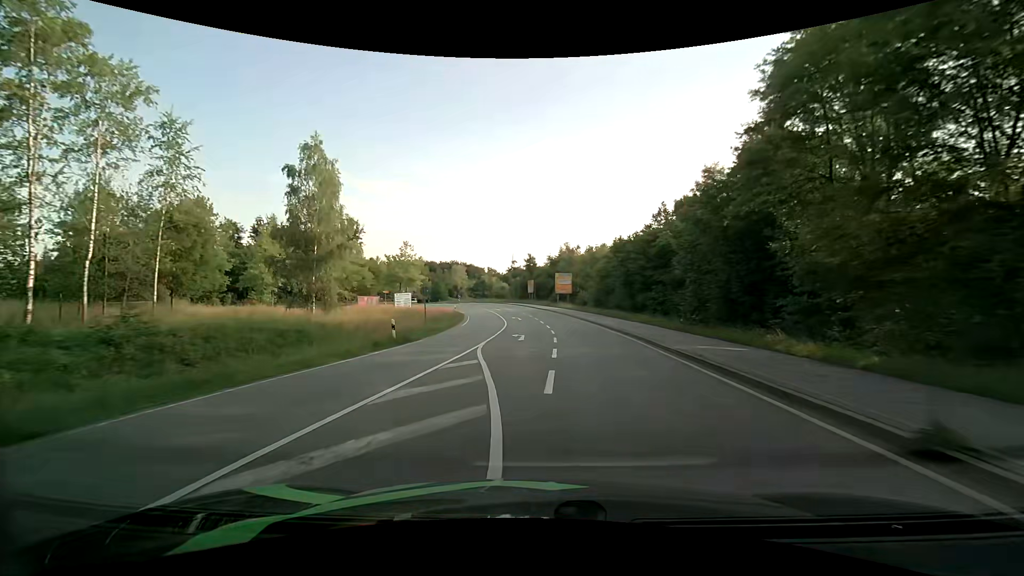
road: secondary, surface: asphalt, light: Day
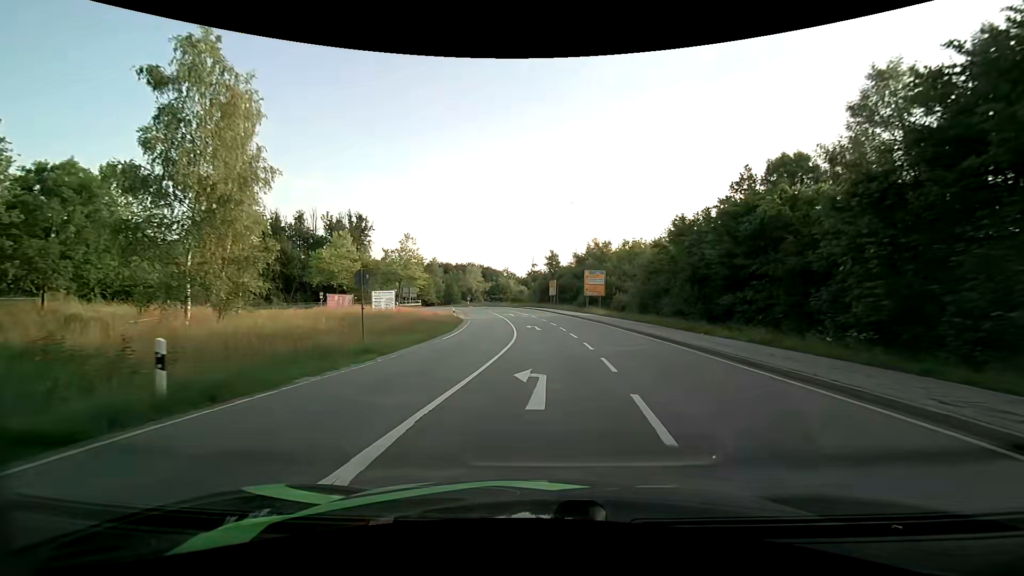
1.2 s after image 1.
(-0.5, +14.9) m; -3°
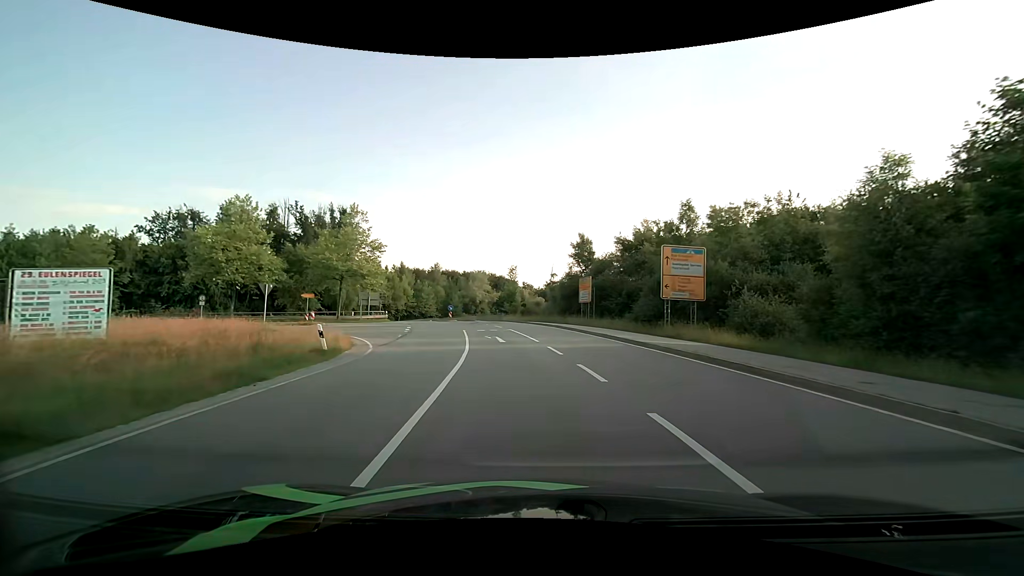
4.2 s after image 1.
(-0.1, +31.2) m; -2°
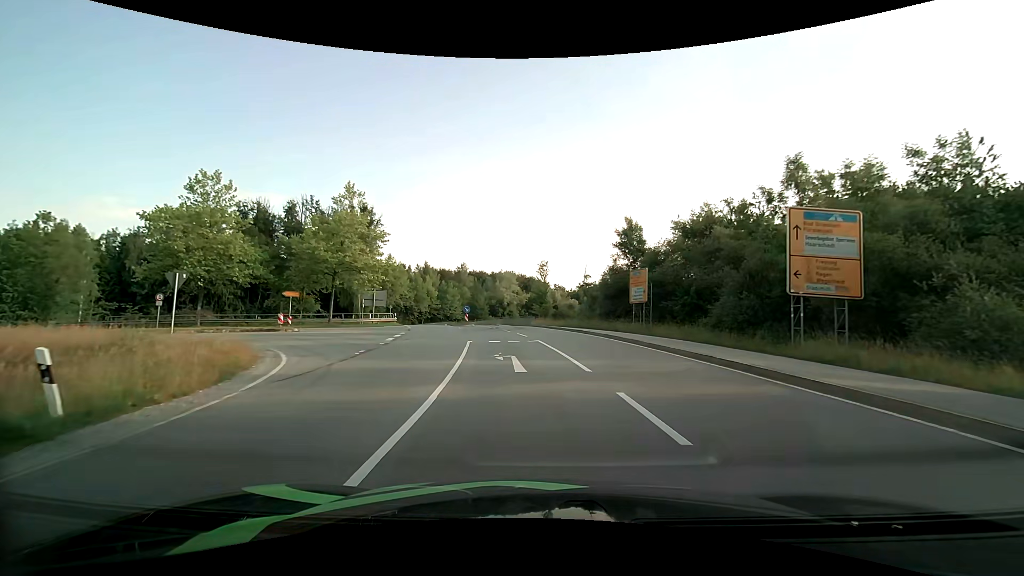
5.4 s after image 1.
(-0.3, +10.3) m; -4°
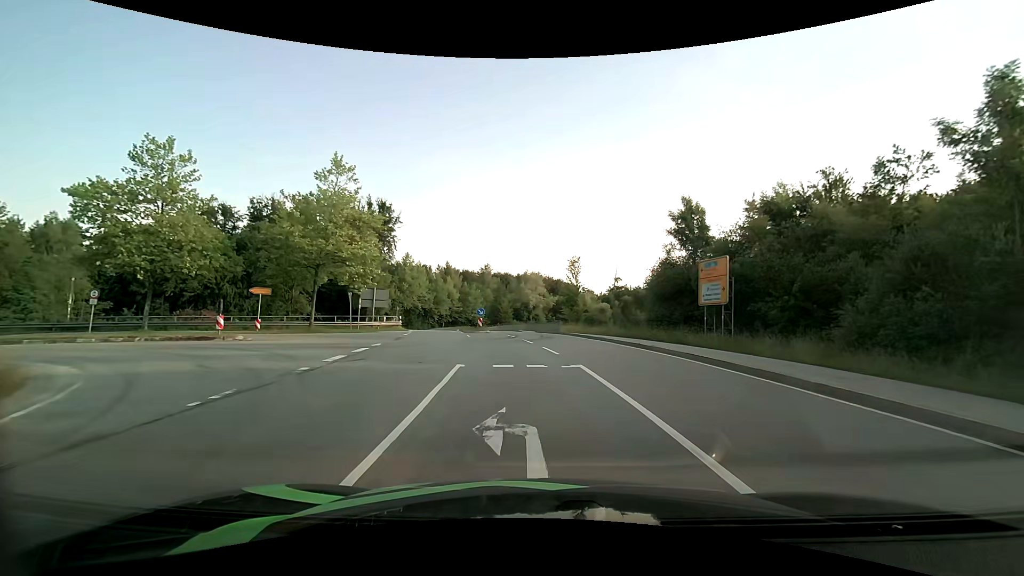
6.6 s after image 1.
(-0.2, +9.0) m; -3°
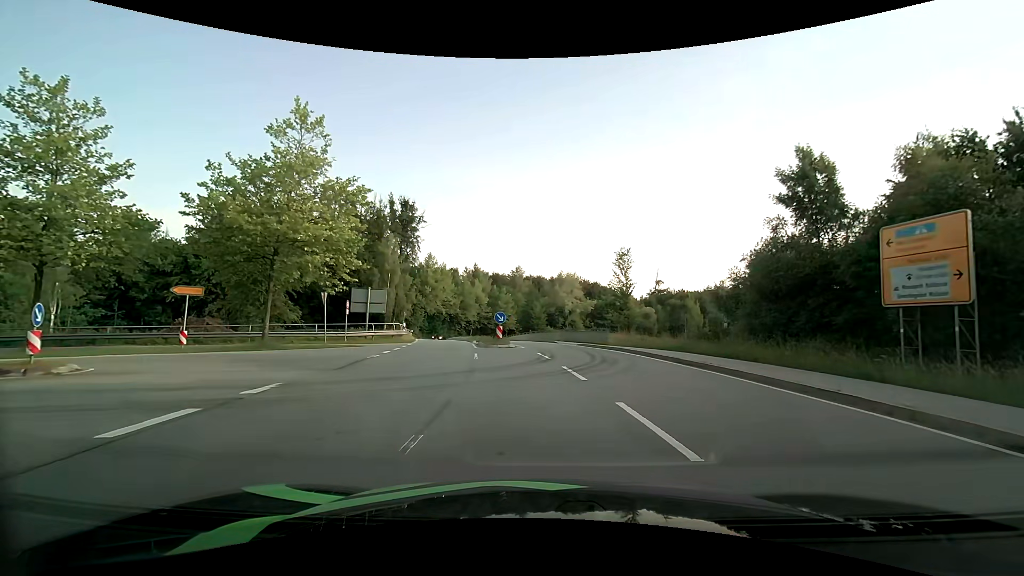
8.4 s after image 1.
(-0.3, +10.5) m; -4°
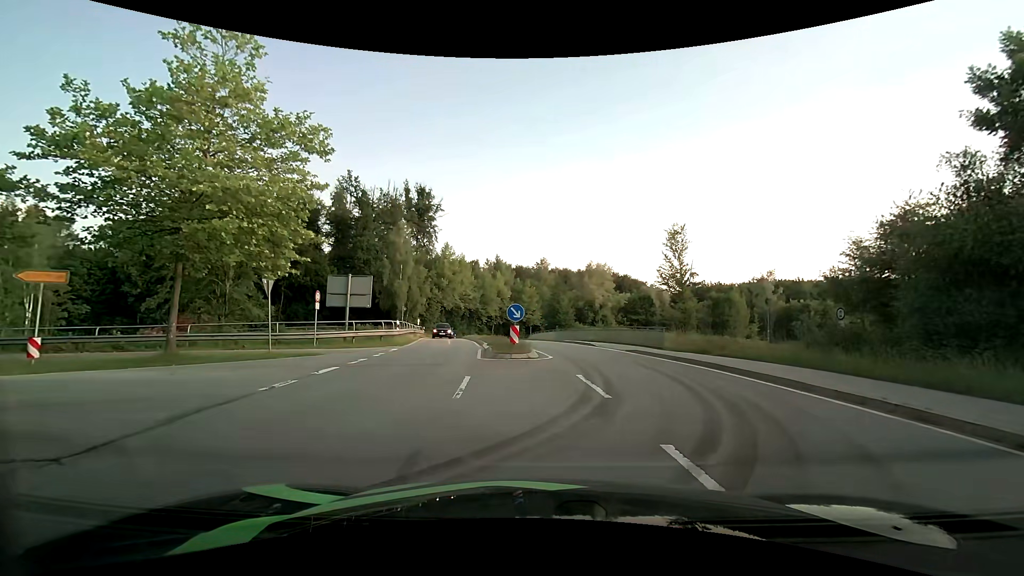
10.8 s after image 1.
(-0.2, +8.4) m; -3°
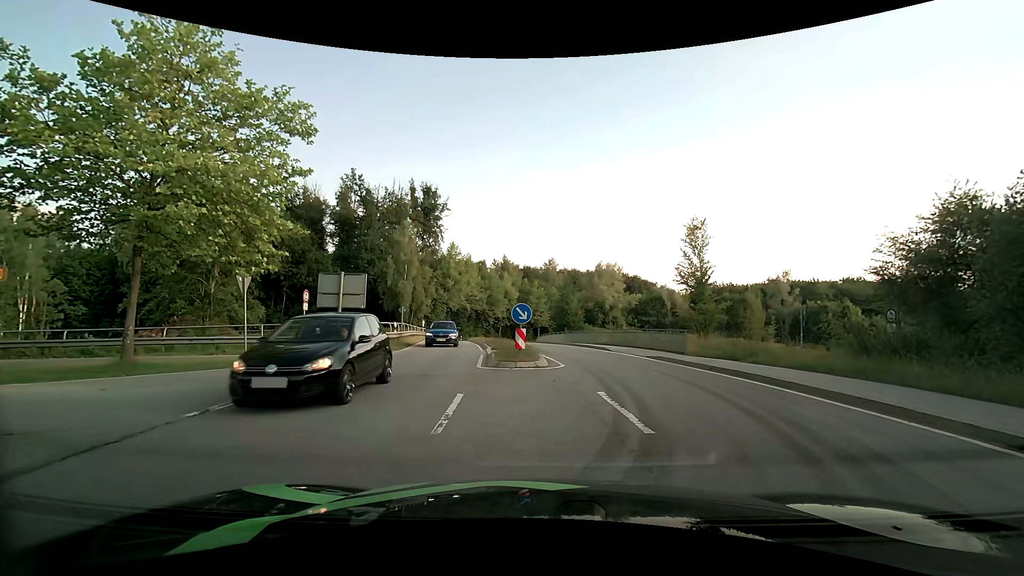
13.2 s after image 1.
(0.0, +2.2) m; -1°
(-4, +9) (-14, +10) (-23, +7) (-32, +3) (-41, -2) (-49, -8) (-58, -13) (-67, -16) (-77, -17) (-87, -16) m
